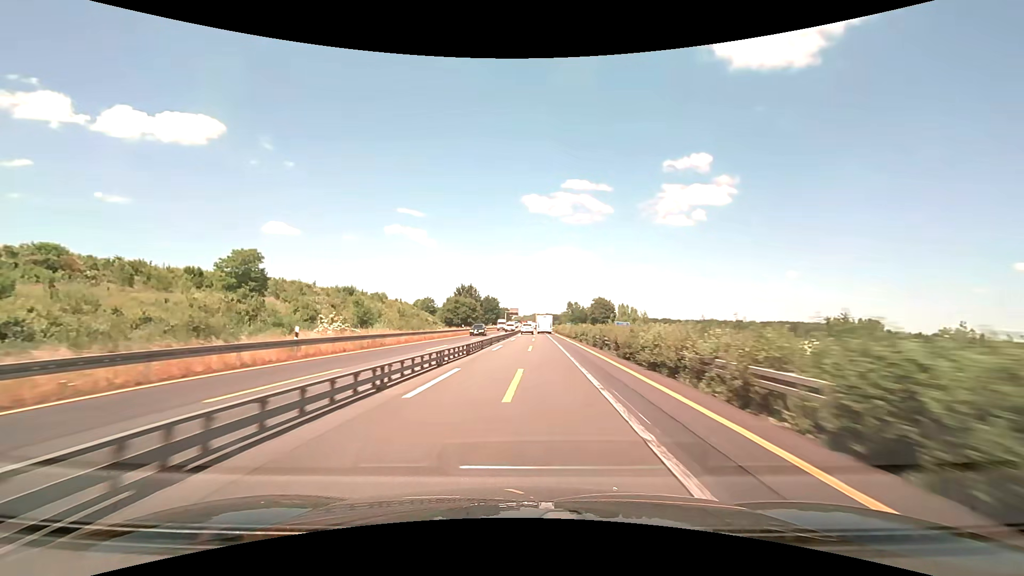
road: motorway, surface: asphalt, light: Day
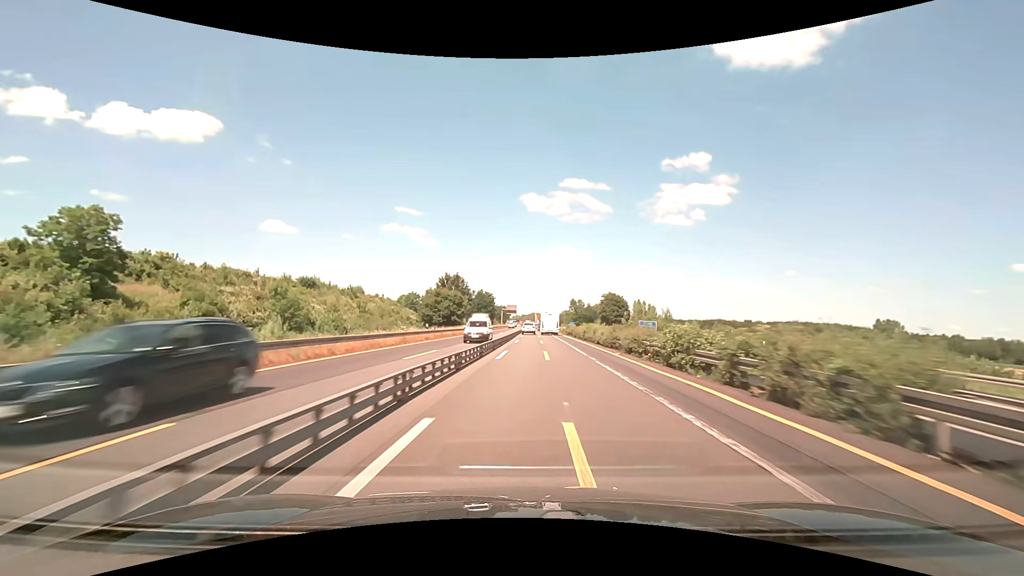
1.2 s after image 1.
(-0.2, +25.8) m; 0°
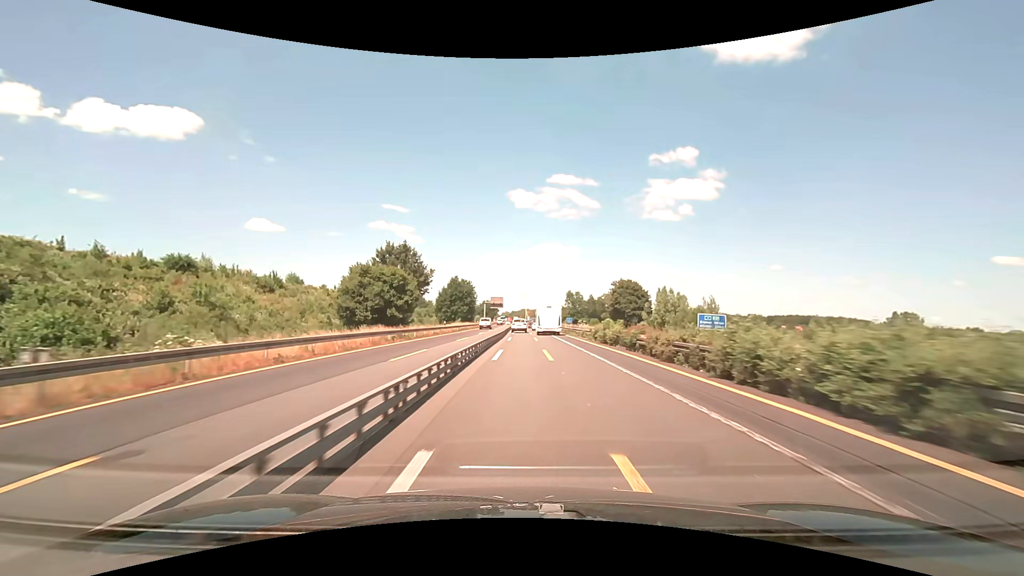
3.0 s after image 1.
(+0.6, +37.7) m; +1°
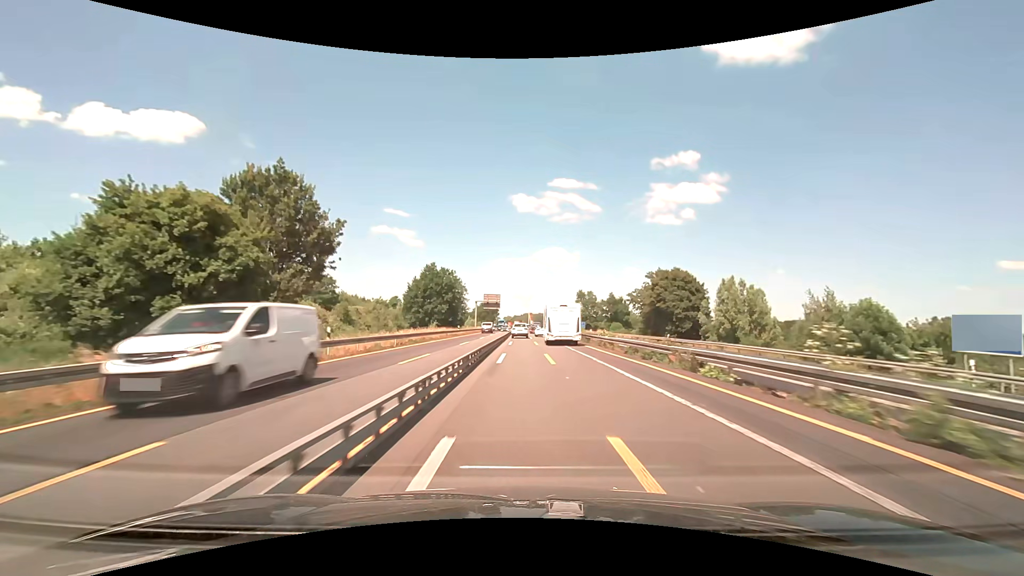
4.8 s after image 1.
(-0.2, +34.8) m; 0°
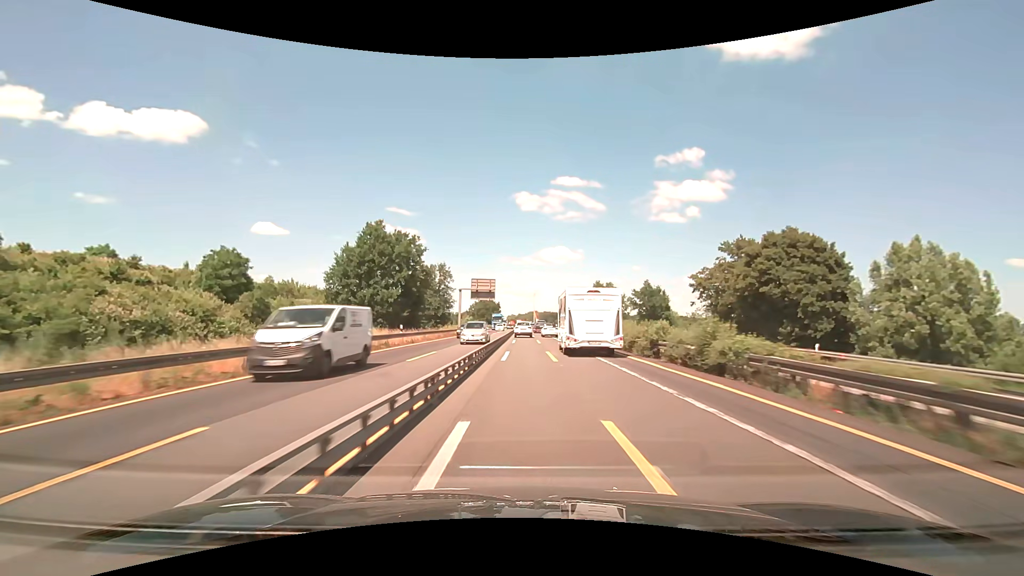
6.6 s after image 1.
(-0.1, +35.2) m; -1°
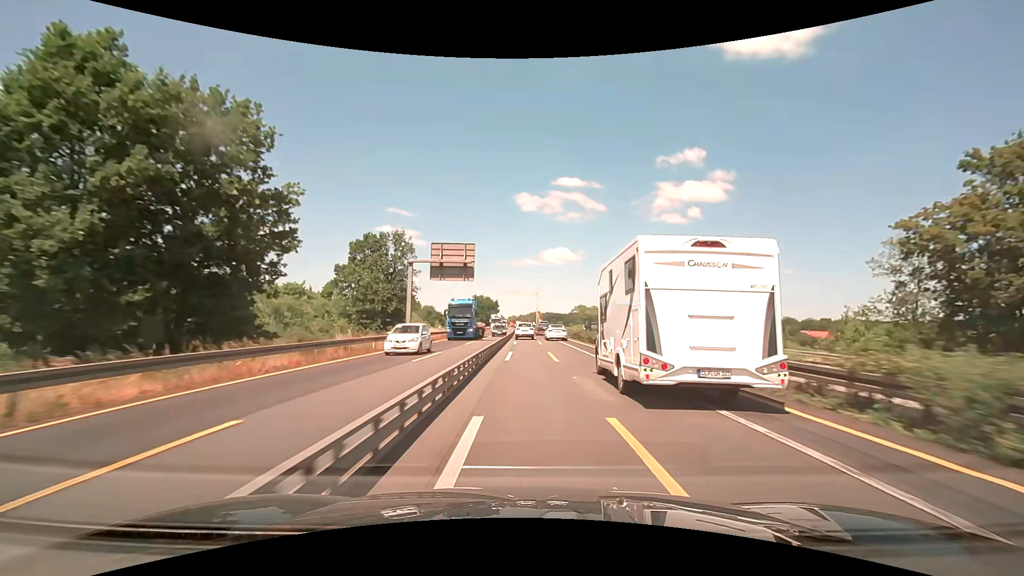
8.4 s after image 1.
(0.0, +35.3) m; 0°
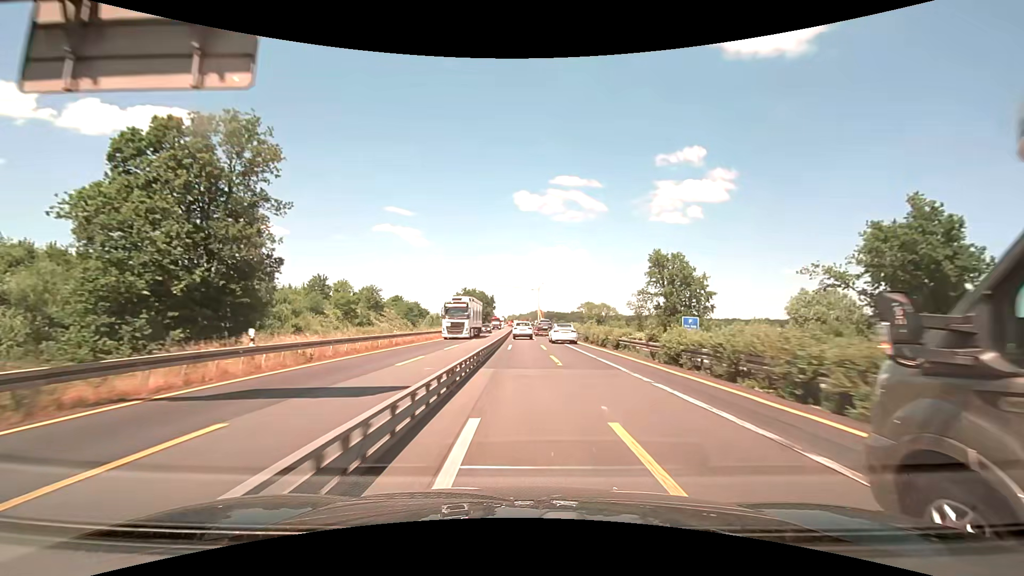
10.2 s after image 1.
(+0.1, +35.5) m; 0°
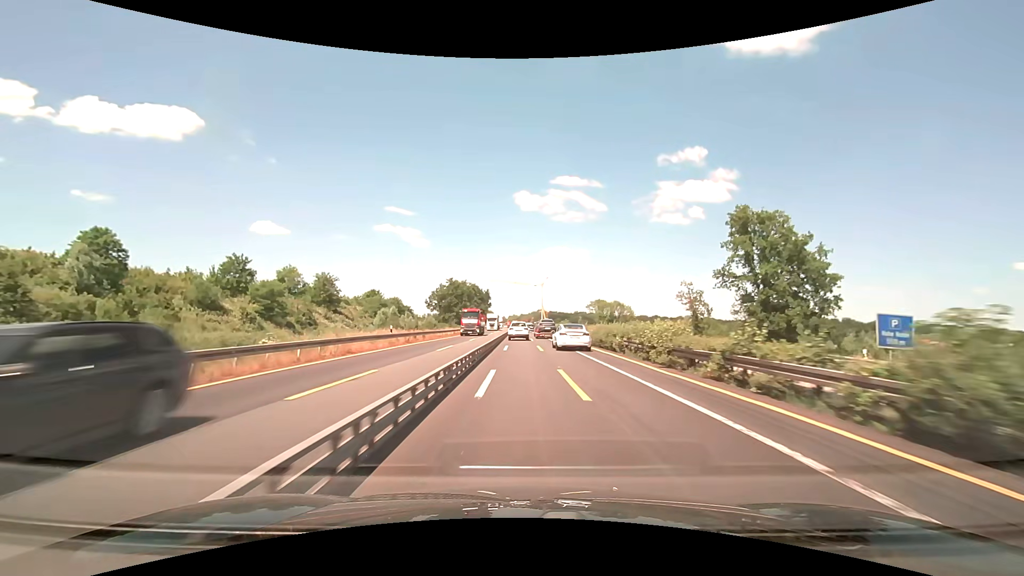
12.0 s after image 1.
(+0.1, +35.7) m; 0°
(0, +10) (0, +20) (0, +30) (0, +40) (0, +50) (-1, +60) (-1, +70) (-1, +80) (-1, +90) (-1, +100) m
